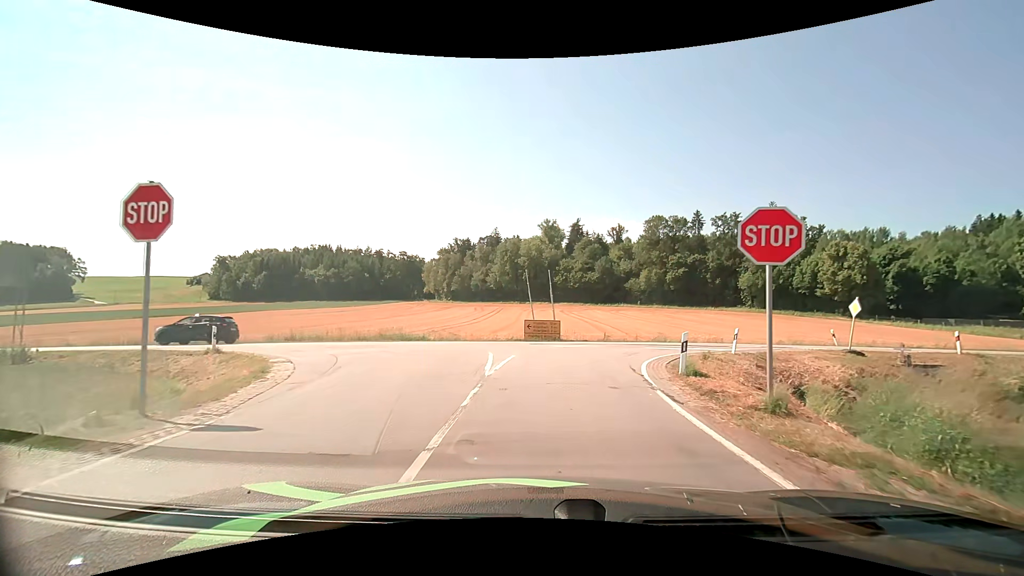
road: tertiary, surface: asphalt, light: Day
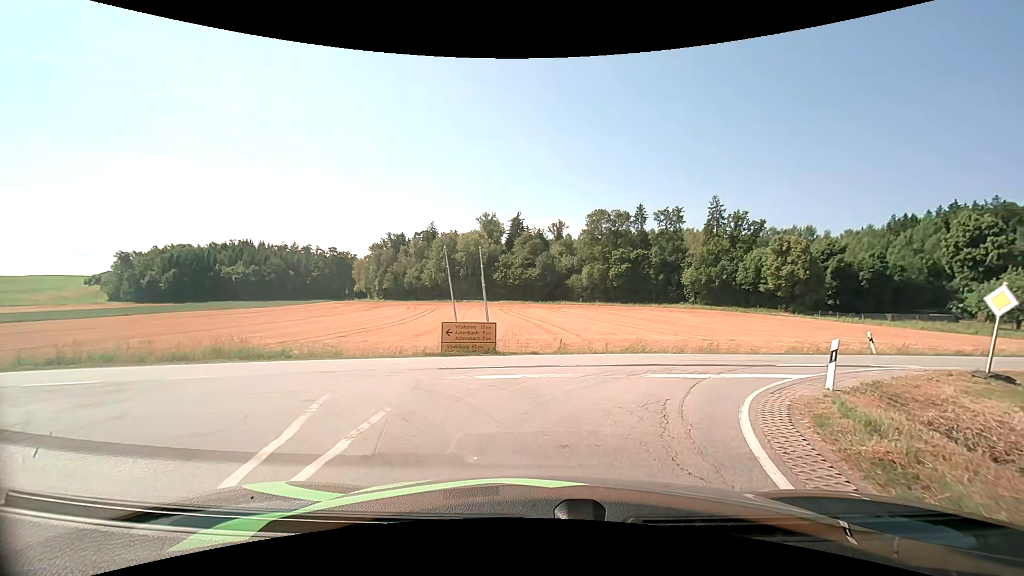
(+0.3, +10.1) m; +7°
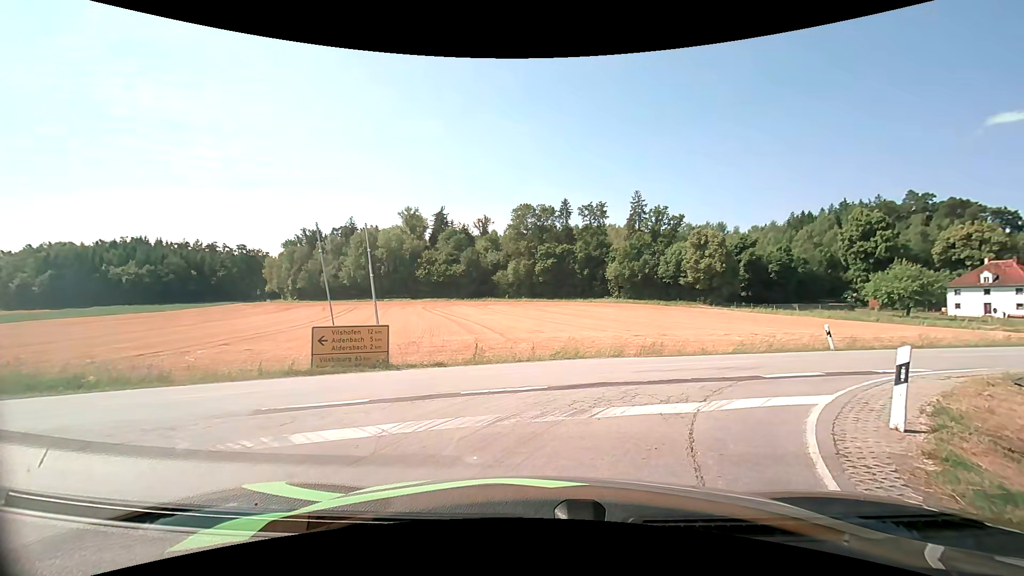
(+0.3, +4.5) m; +8°
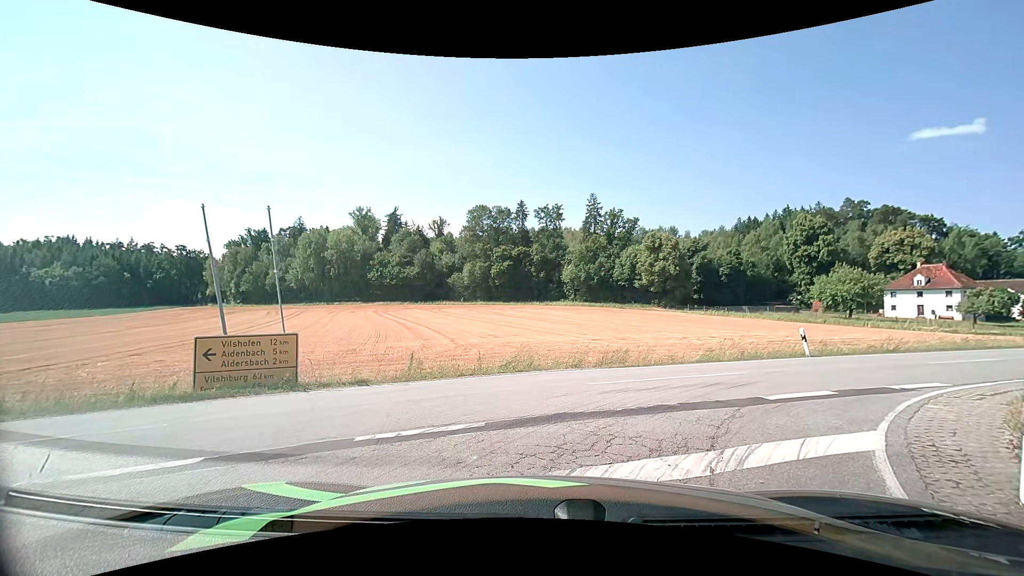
(+0.1, +2.4) m; +4°
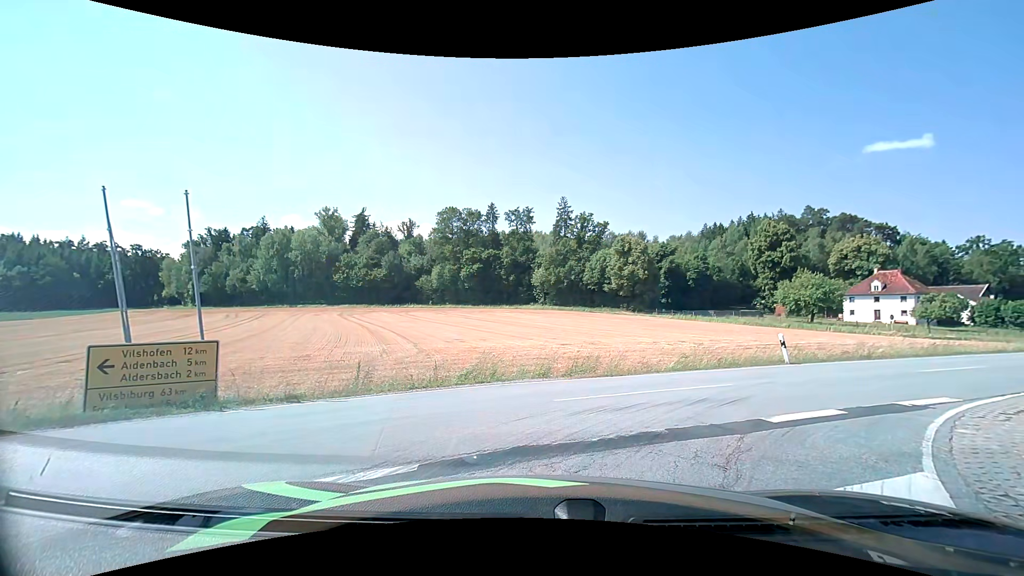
(0.0, +1.6) m; +4°
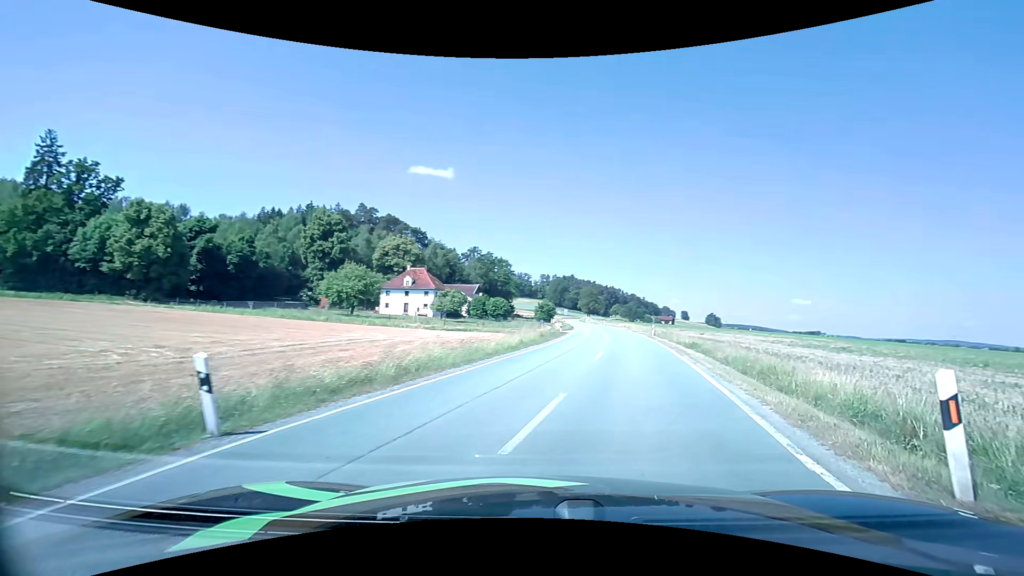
(+5.1, +11.5) m; +48°
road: secondary
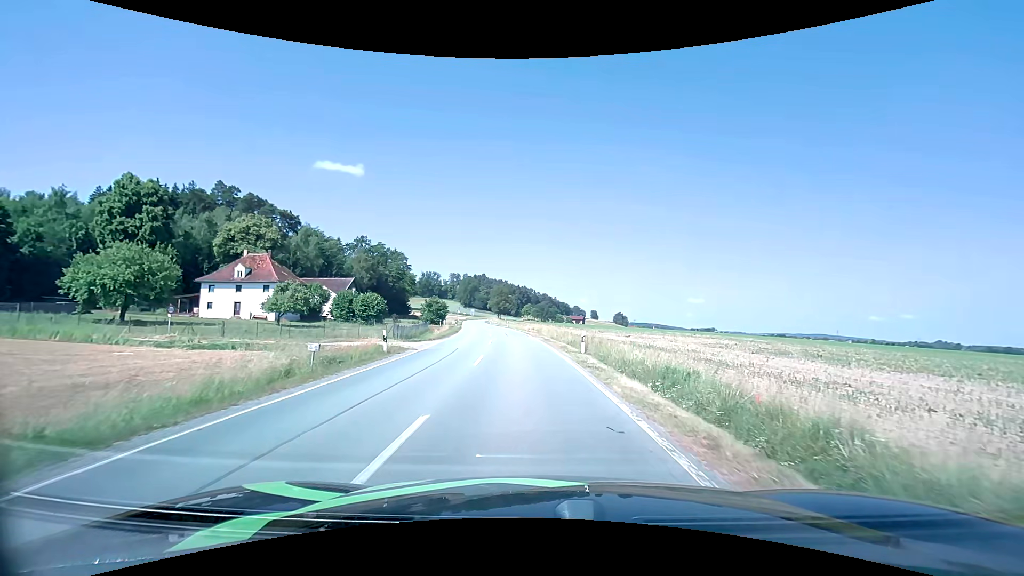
(+4.7, +24.8) m; +10°
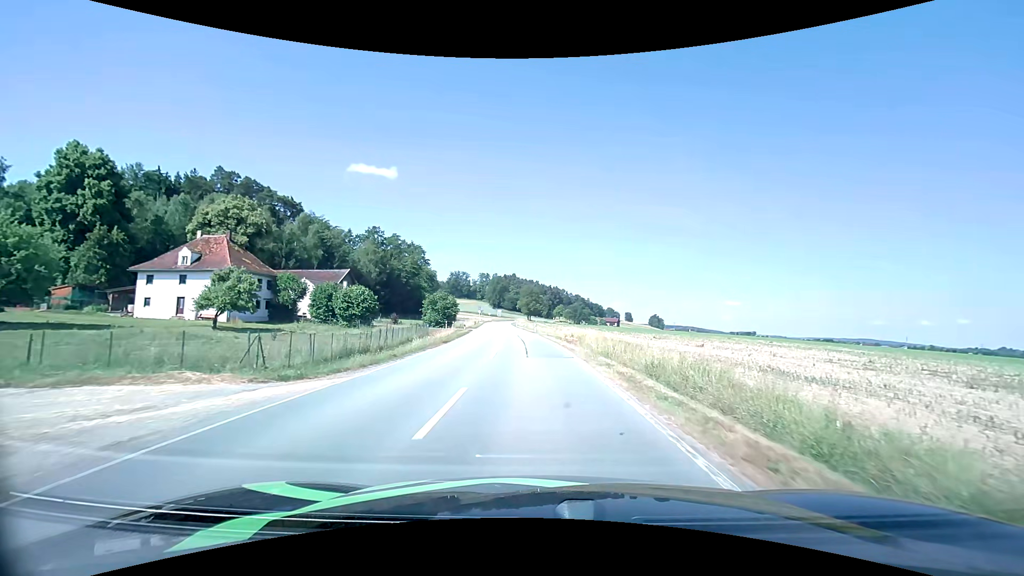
(-0.7, +20.8) m; -3°
(0, +10) (0, +20) (-1, +30) (-1, +40) (-2, +50) (-3, +60) (-4, +70) (-5, +80) (-5, +90) (-6, +100) m
